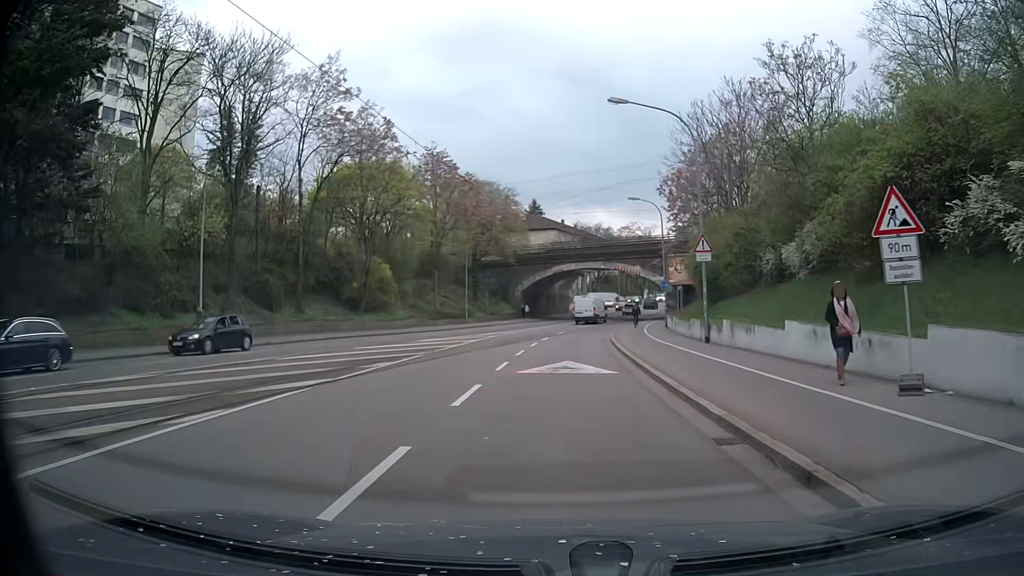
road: primary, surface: asphalt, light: Day
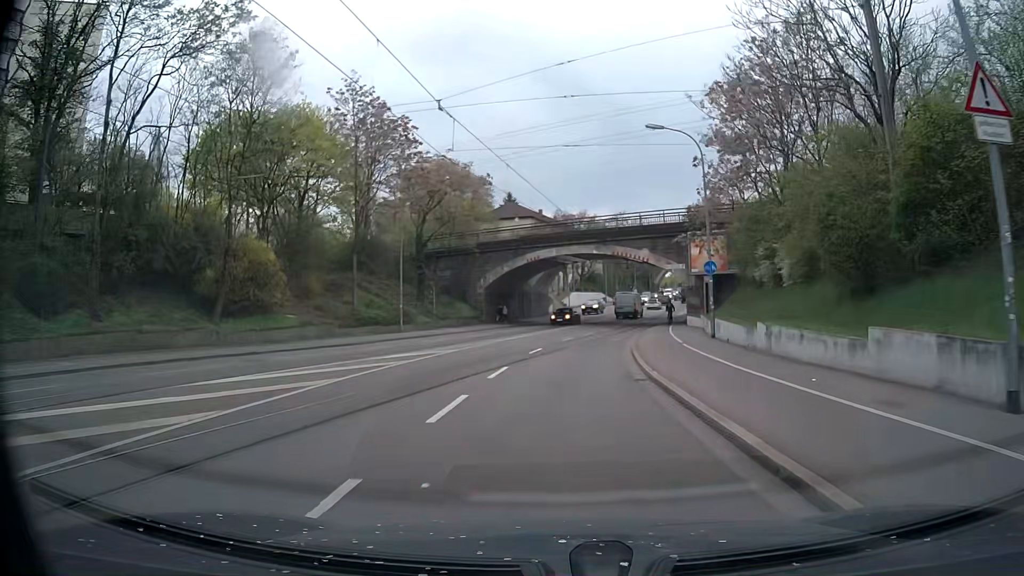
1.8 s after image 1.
(+0.4, +19.4) m; +2°
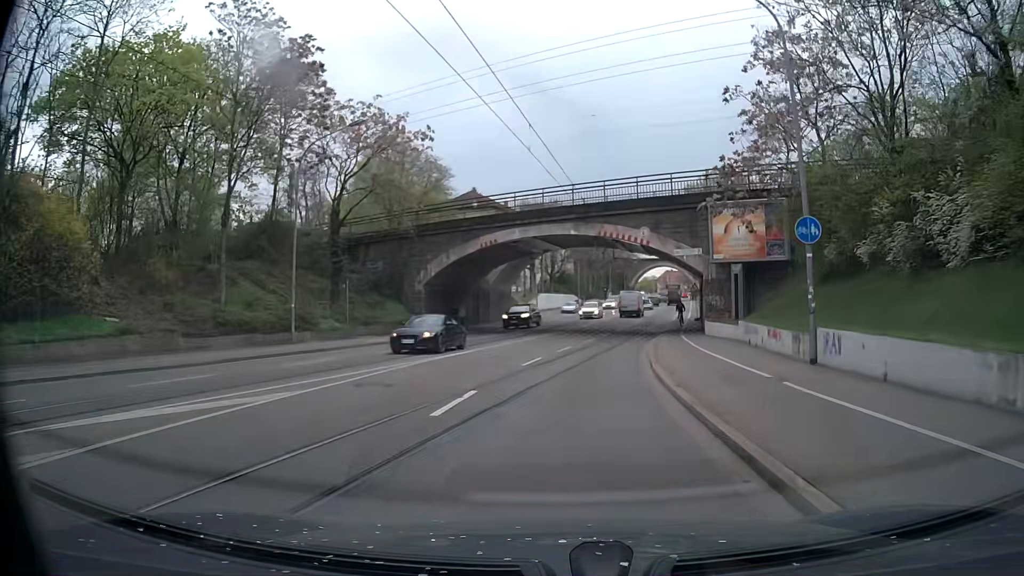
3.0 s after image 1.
(+0.2, +14.1) m; +3°
(0, +10) (+1, +20) (+2, +30) (+4, +40) (+5, +50) (+7, +59) (+9, +69) (+11, +79) (+13, +89) (+15, +99) m
